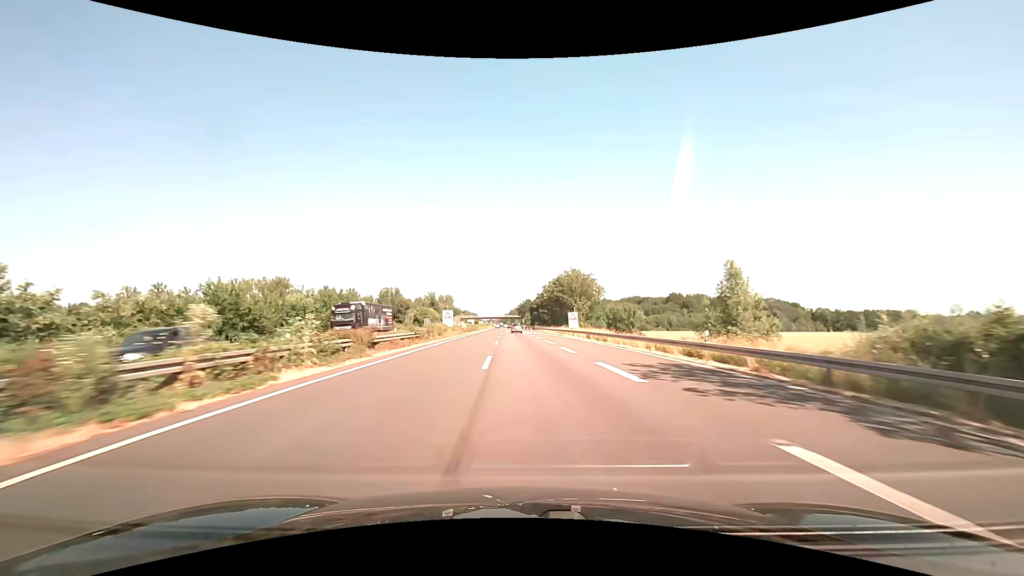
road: motorway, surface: asphalt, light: Day
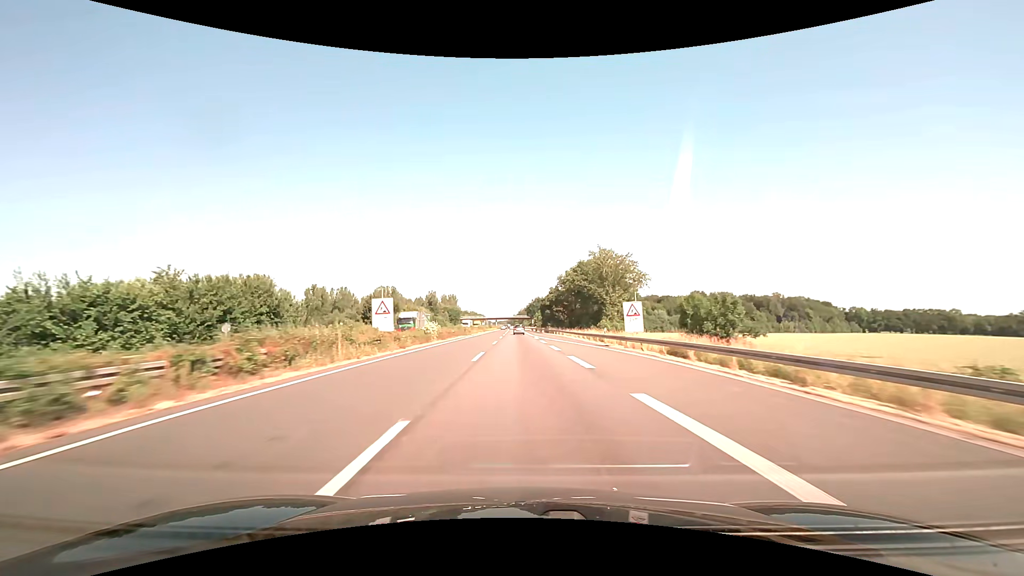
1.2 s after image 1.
(-0.2, +31.9) m; -1°
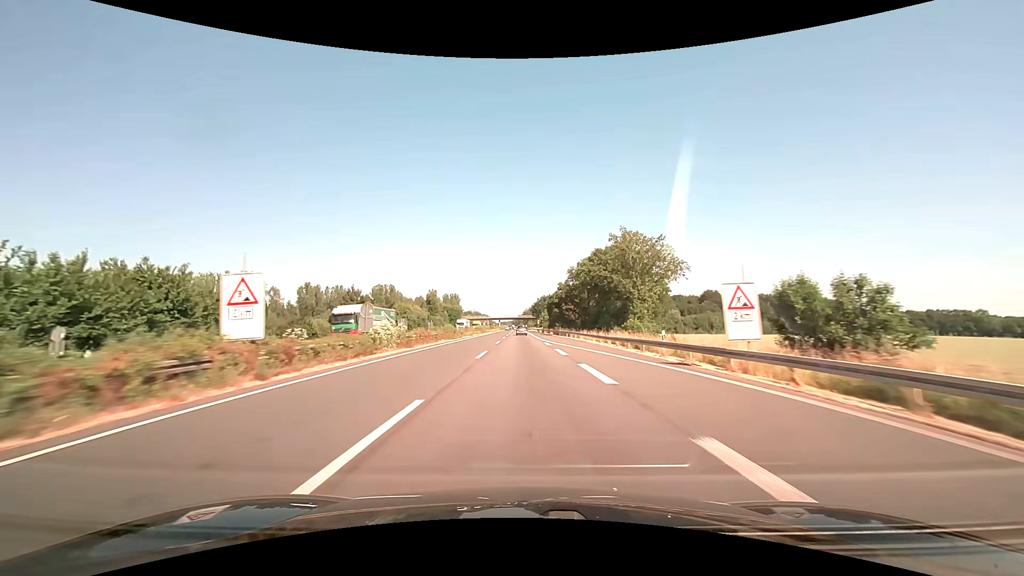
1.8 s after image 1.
(-0.1, +16.0) m; -1°
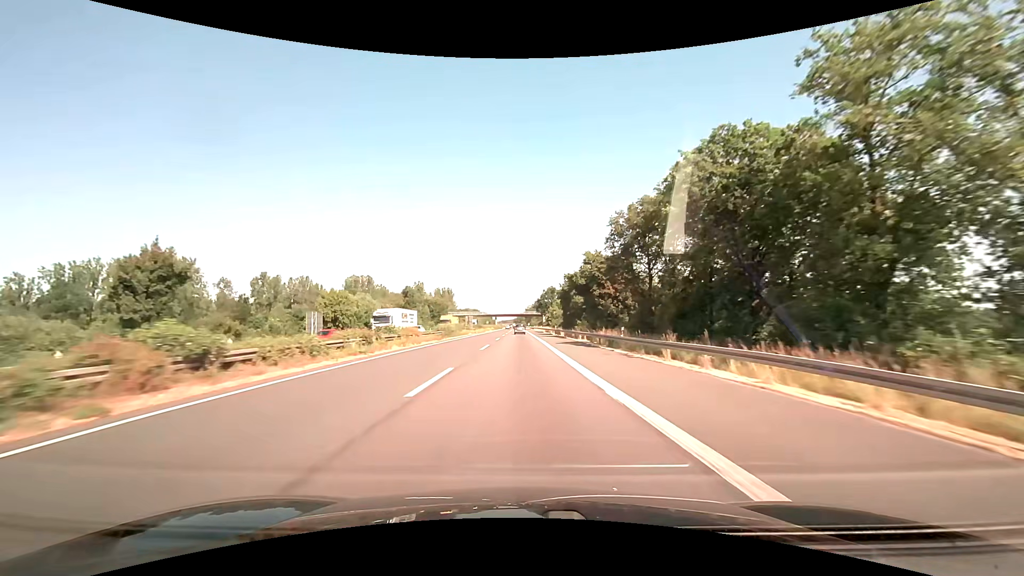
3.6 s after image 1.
(-0.1, +48.0) m; 0°
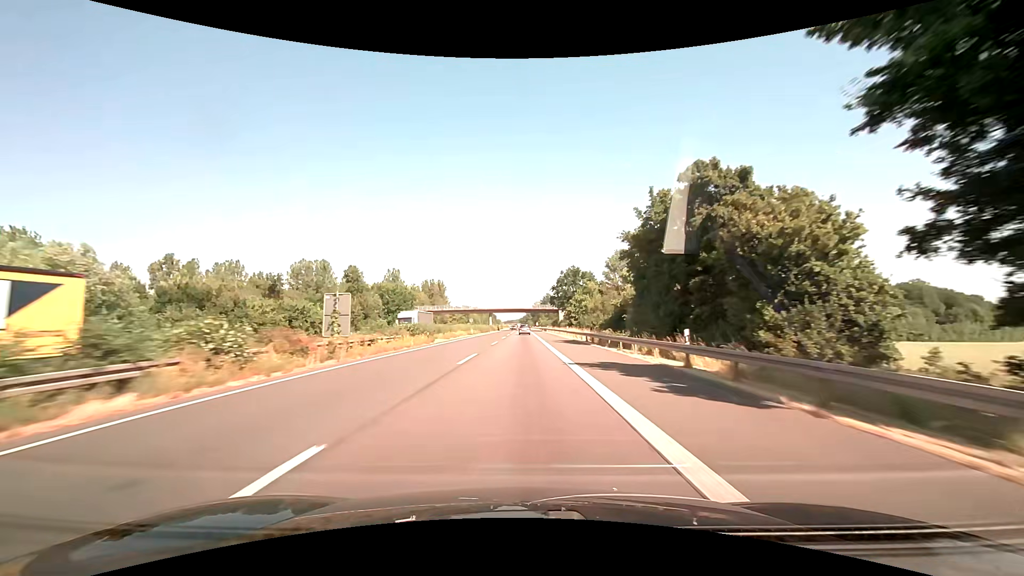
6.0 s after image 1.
(-0.4, +64.0) m; -1°
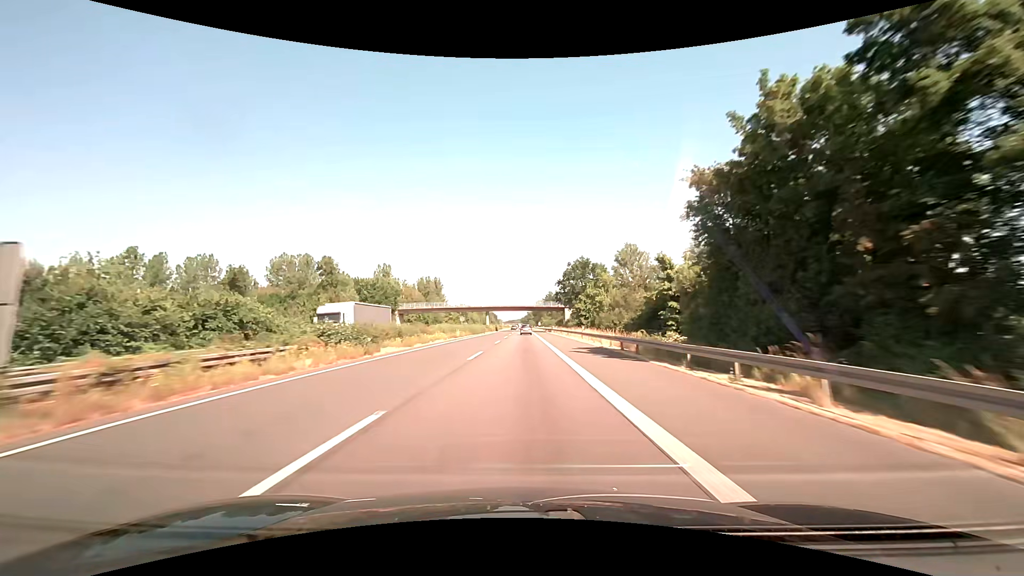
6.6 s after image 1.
(0.0, +16.0) m; 0°
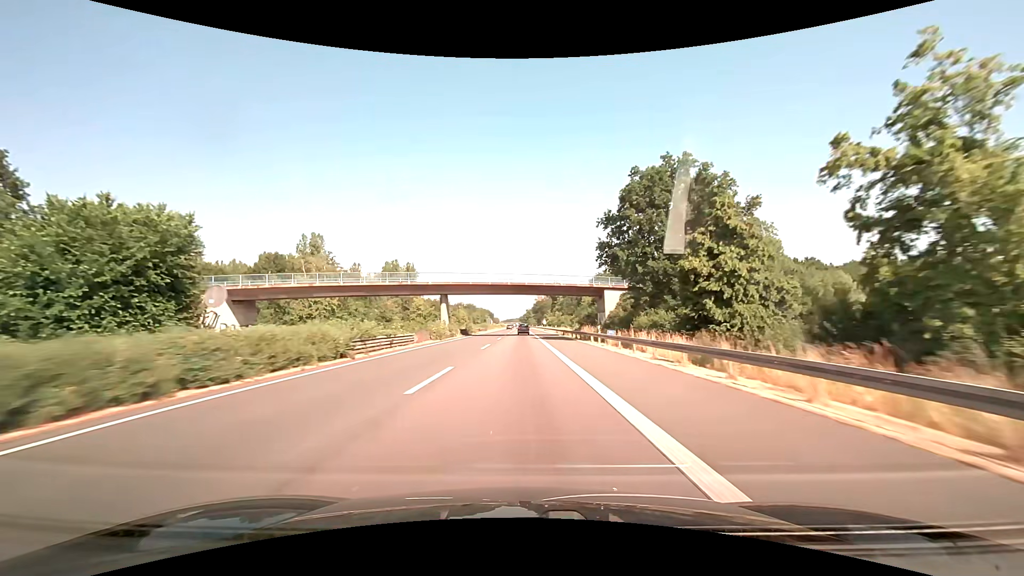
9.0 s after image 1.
(+0.4, +64.1) m; 0°
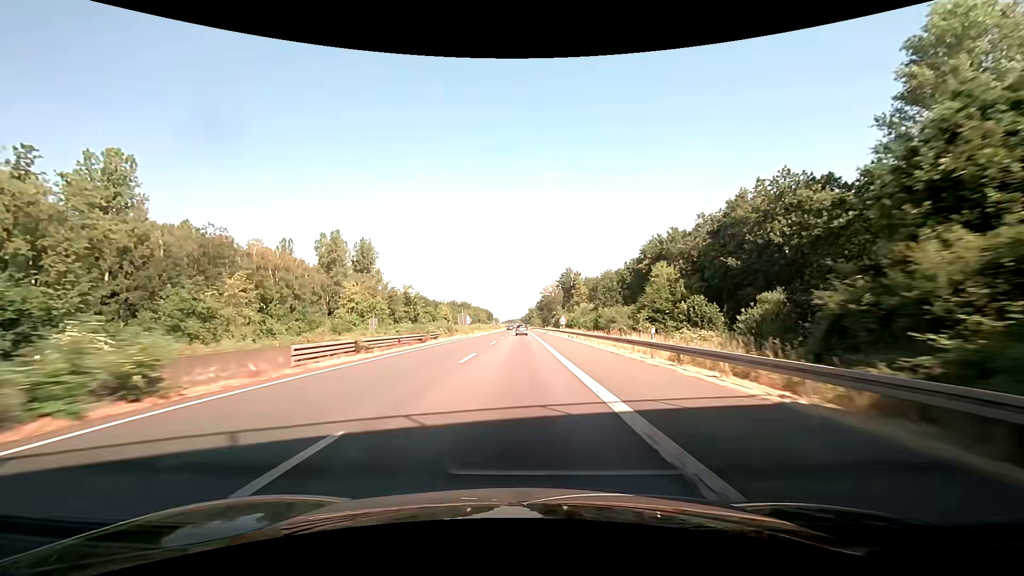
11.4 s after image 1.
(-0.2, +64.0) m; -1°
(0, +10) (0, +20) (0, +30) (0, +40) (0, +50) (0, +60) (0, +70) (0, +80) (0, +90) (0, +100) m
